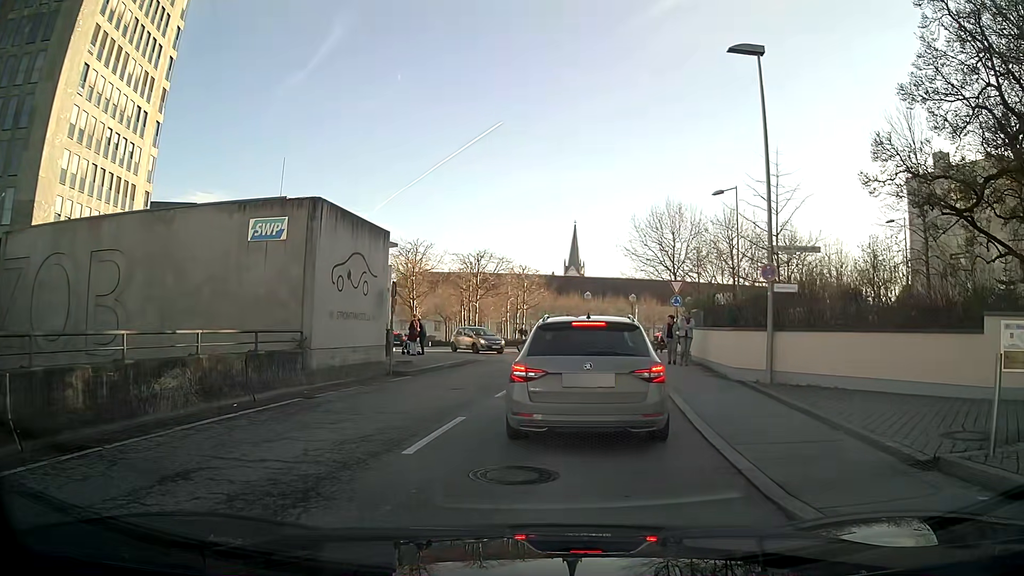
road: residential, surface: asphalt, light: Day
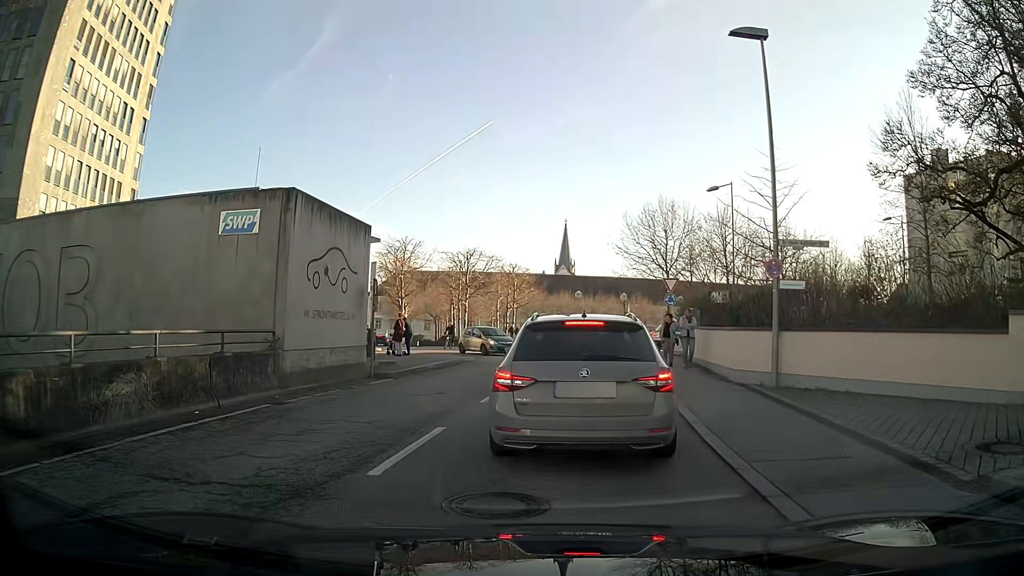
(0.0, +1.0) m; +1°
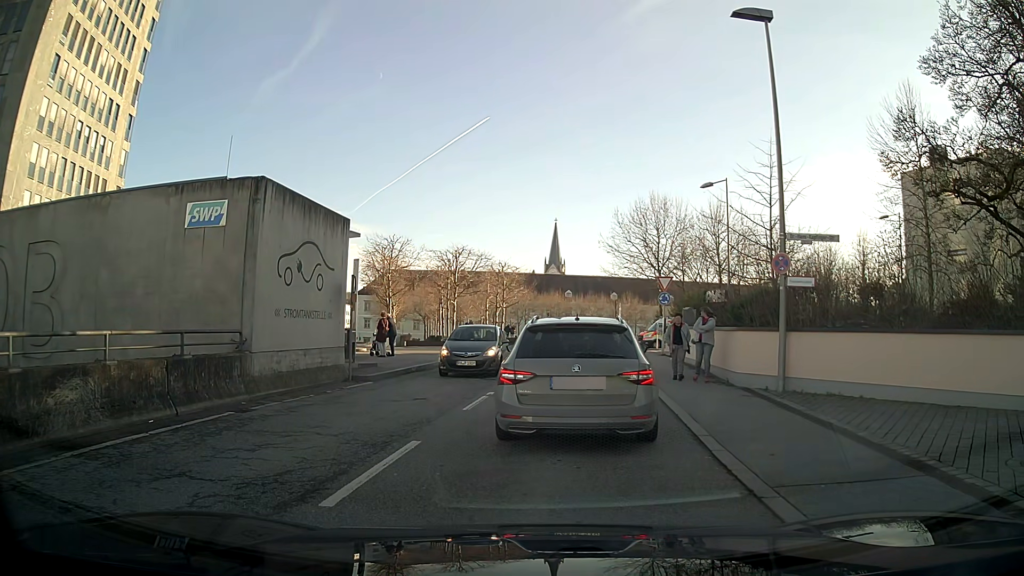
(0.0, +1.1) m; 0°
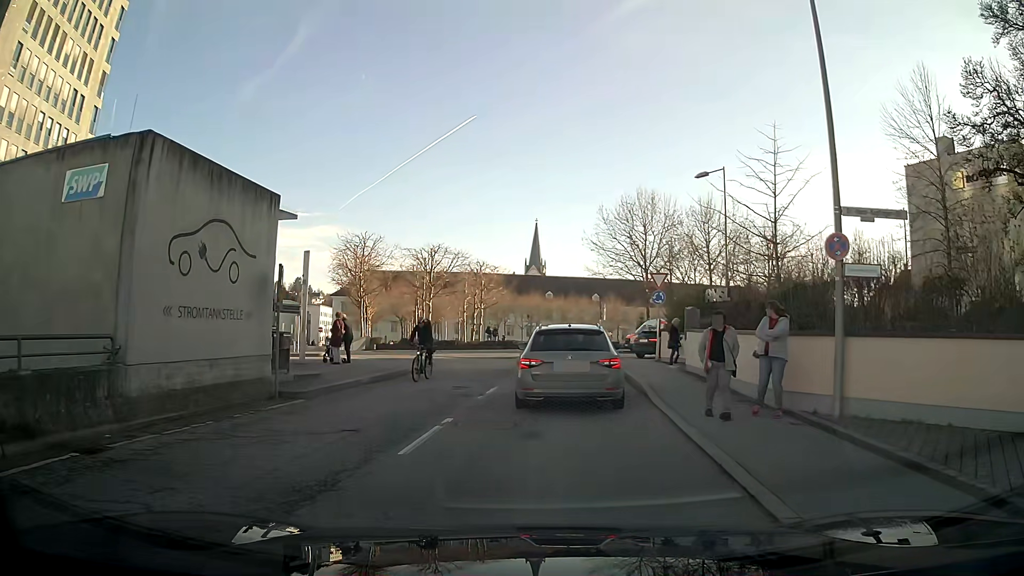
(0.0, +3.8) m; +1°
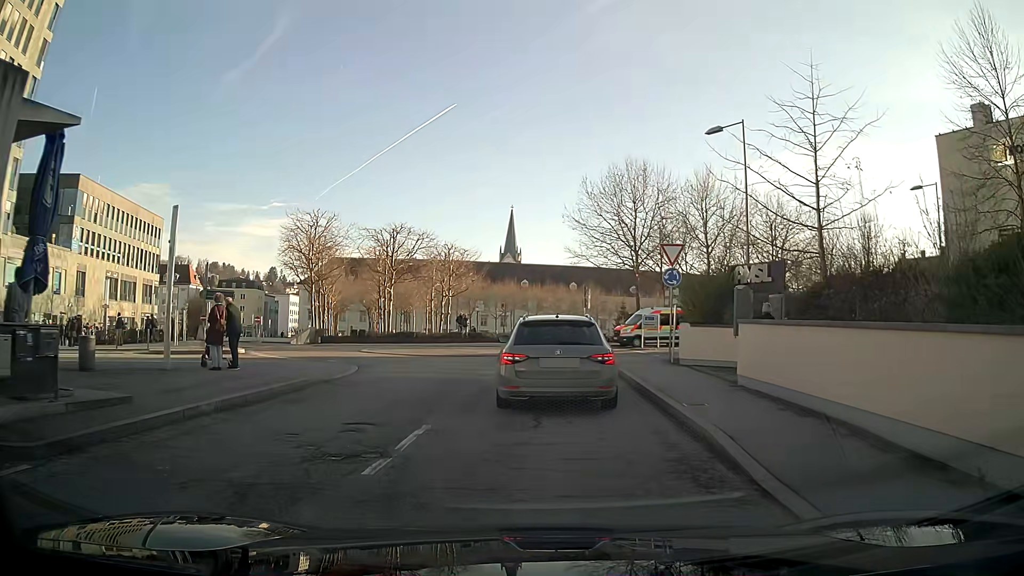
(+0.1, +7.4) m; +2°
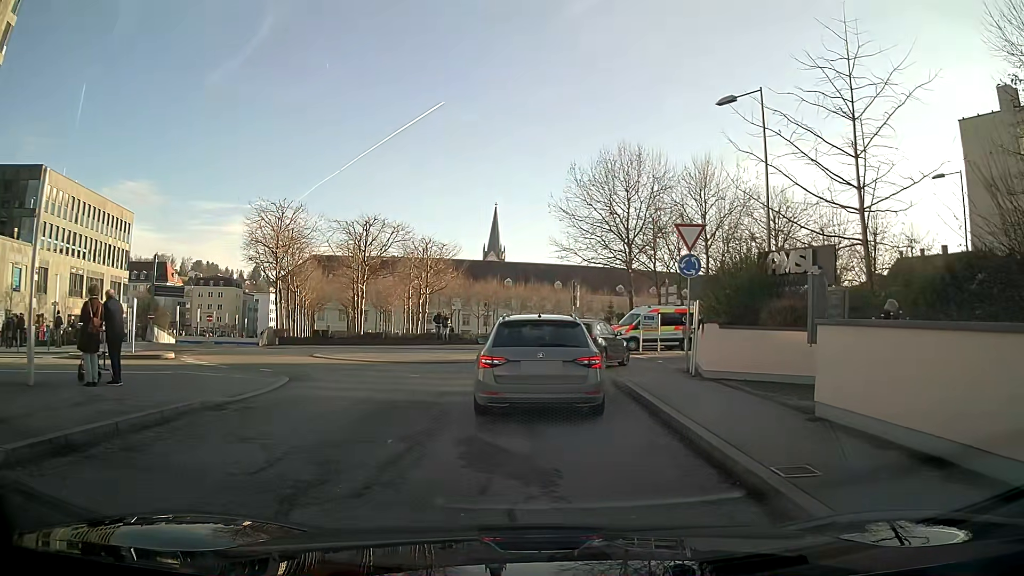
(+0.1, +4.4) m; +2°
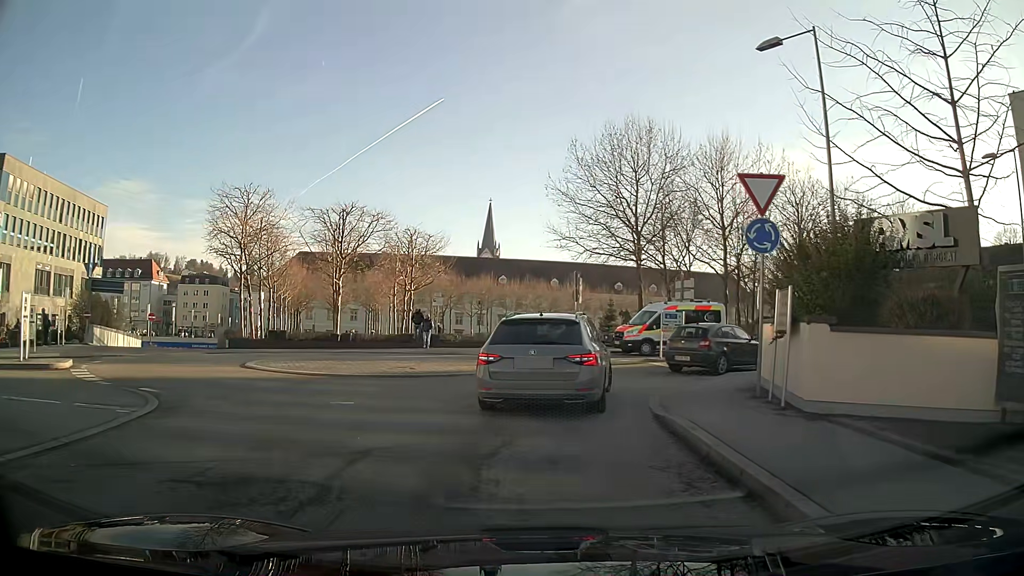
(0.0, +5.8) m; 0°
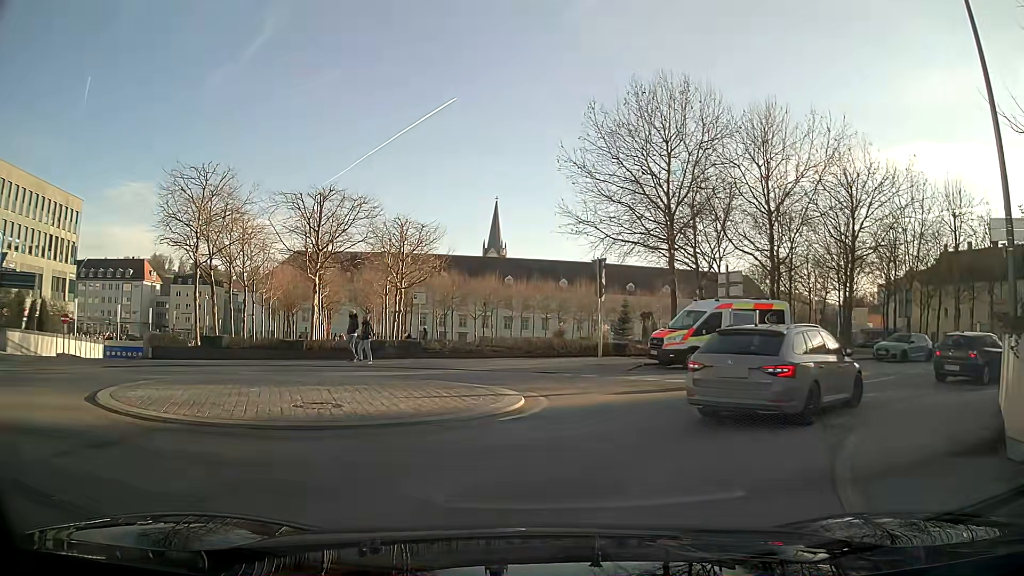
(0.0, +7.6) m; 0°
